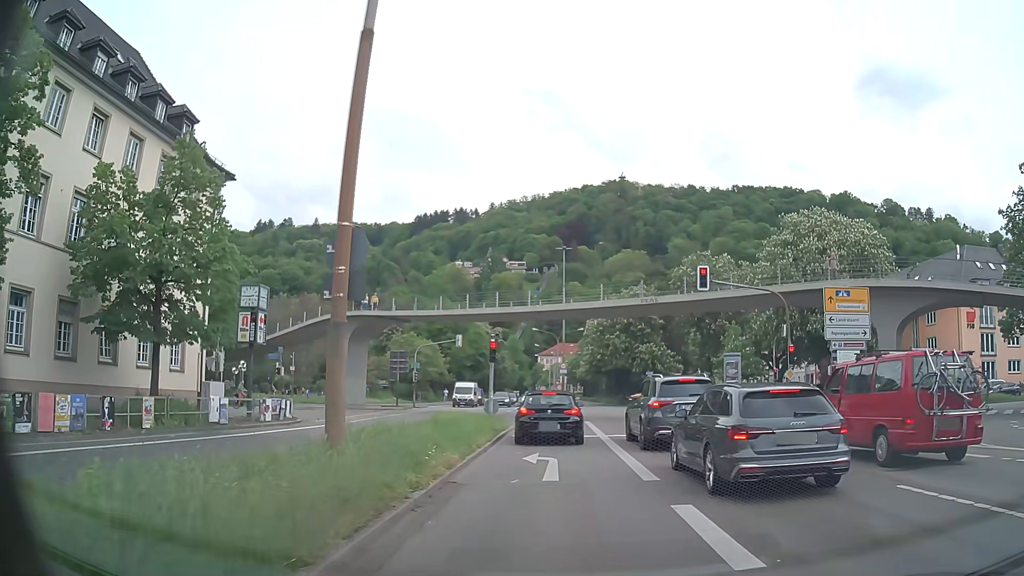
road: primary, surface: asphalt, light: Day
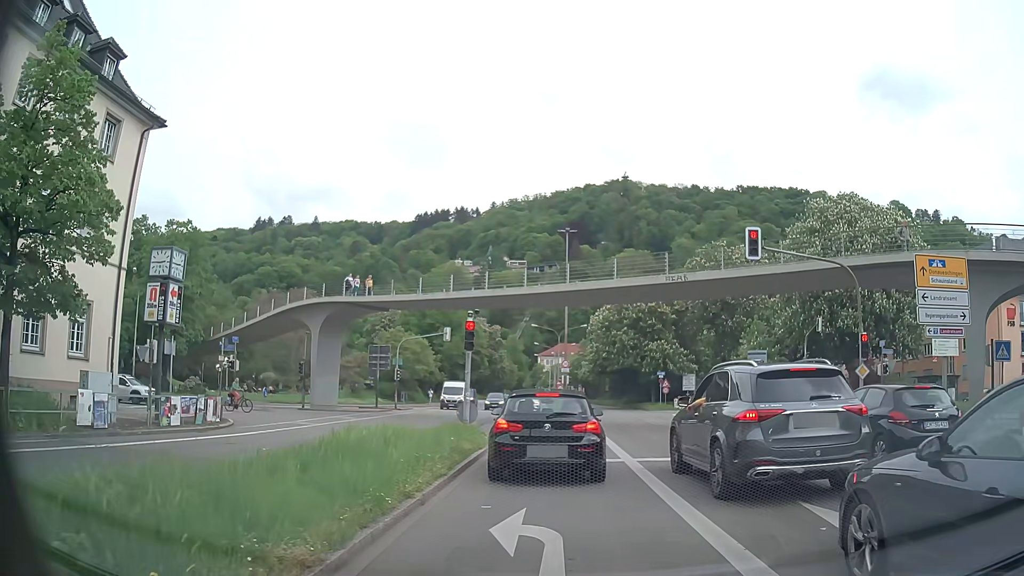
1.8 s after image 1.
(0.0, +7.0) m; +1°
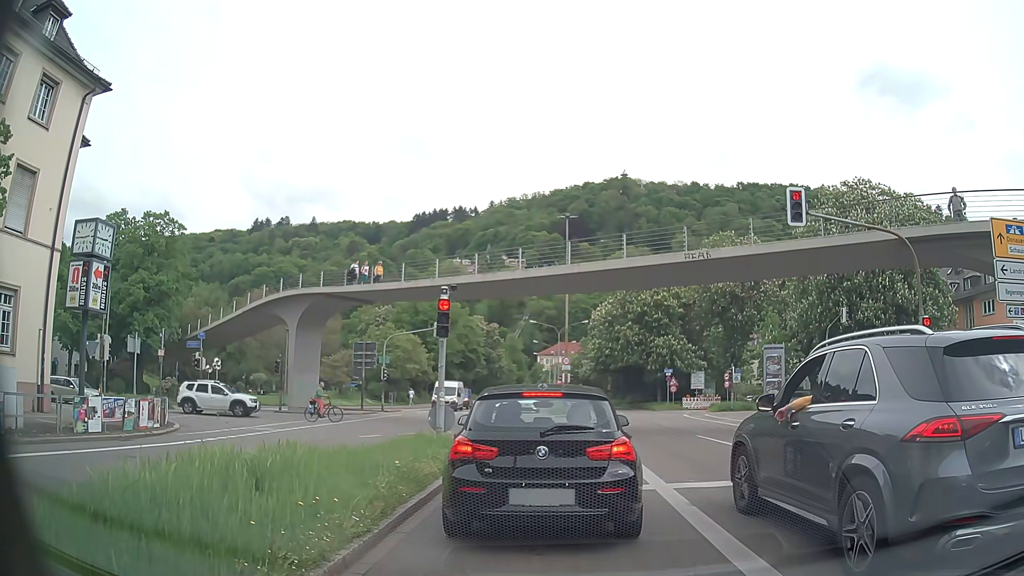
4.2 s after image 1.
(0.0, +3.9) m; -1°
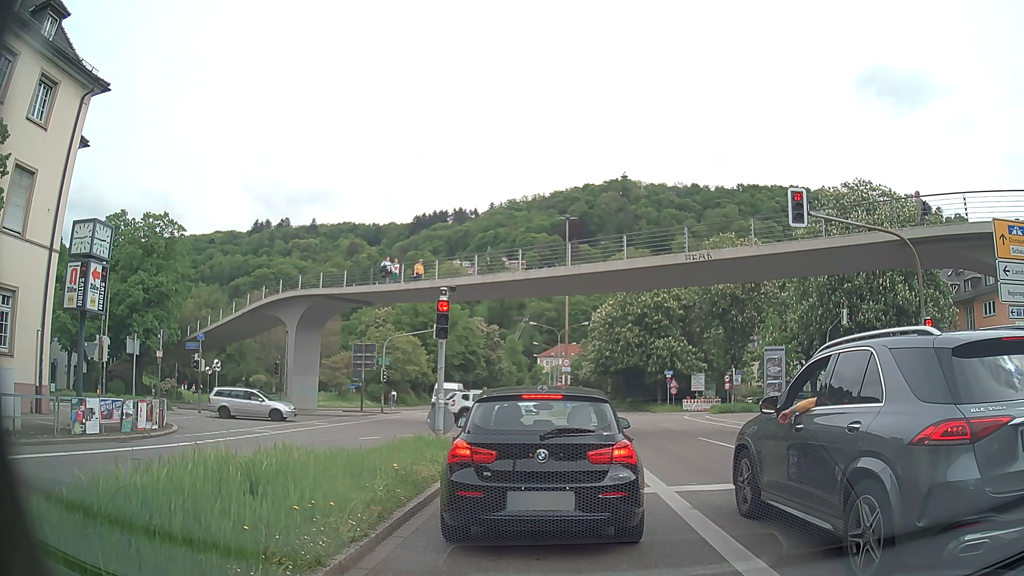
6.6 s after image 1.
(0.0, +0.2) m; 0°
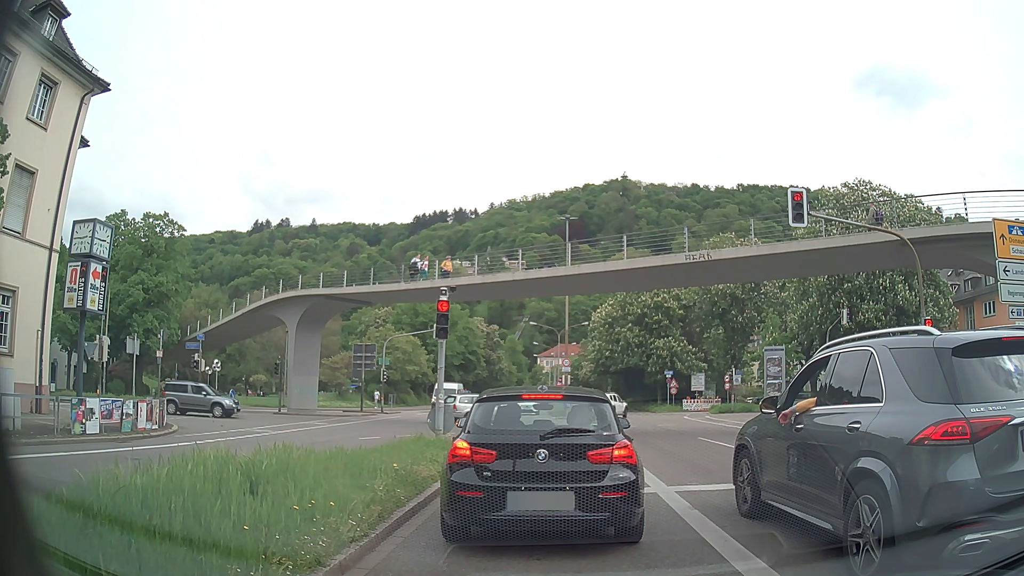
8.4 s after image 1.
(0.0, 0.0) m; 0°
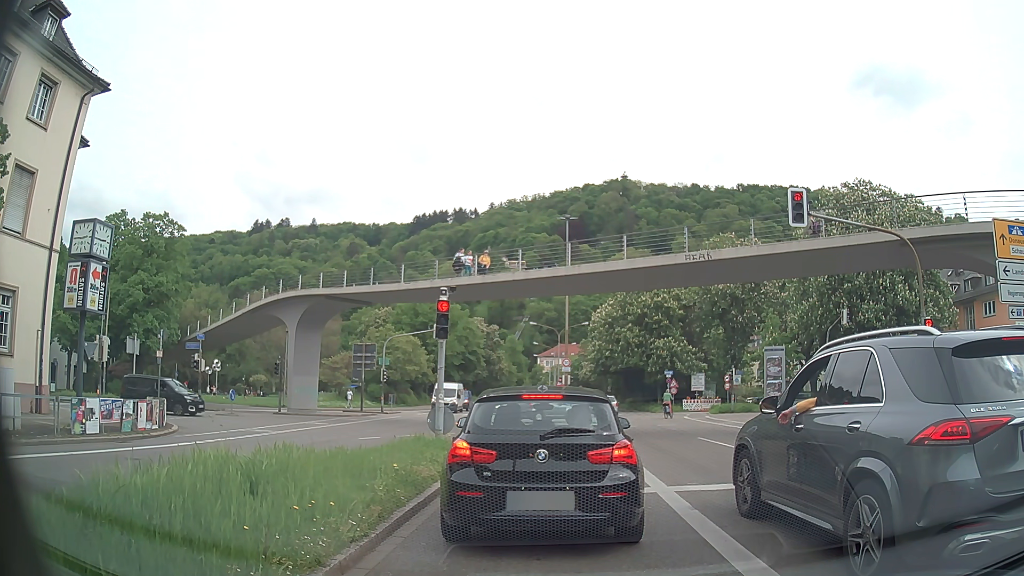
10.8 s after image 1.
(0.0, 0.0) m; 0°
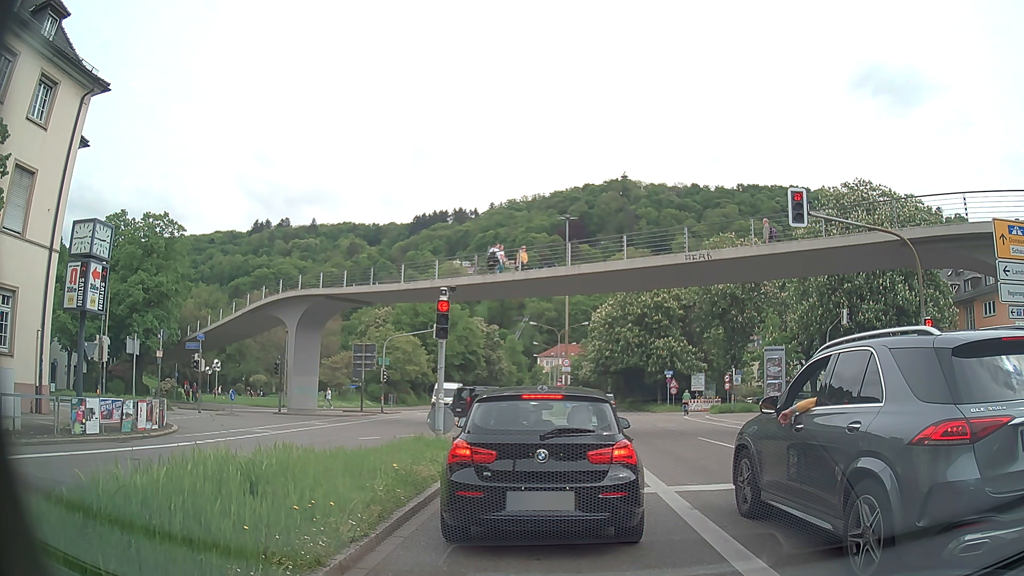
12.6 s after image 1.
(0.0, 0.0) m; 0°
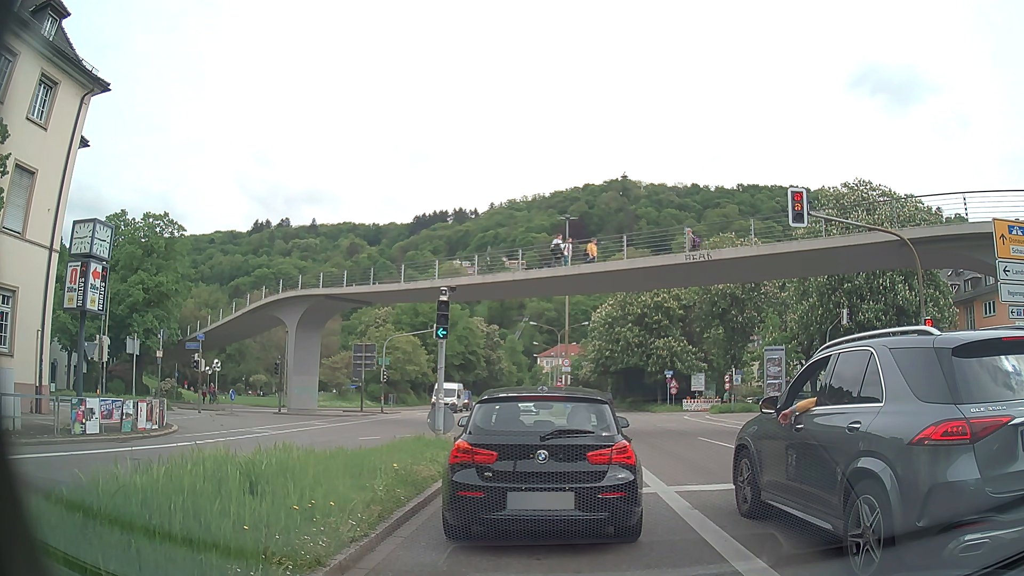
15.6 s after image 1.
(0.0, 0.0) m; 0°
(0, +10) (0, +20) (-4, +29) (-12, +36) (-21, +37) (-31, +36) (-41, +35) (-51, +34) (-61, +33) (-71, +32) m
